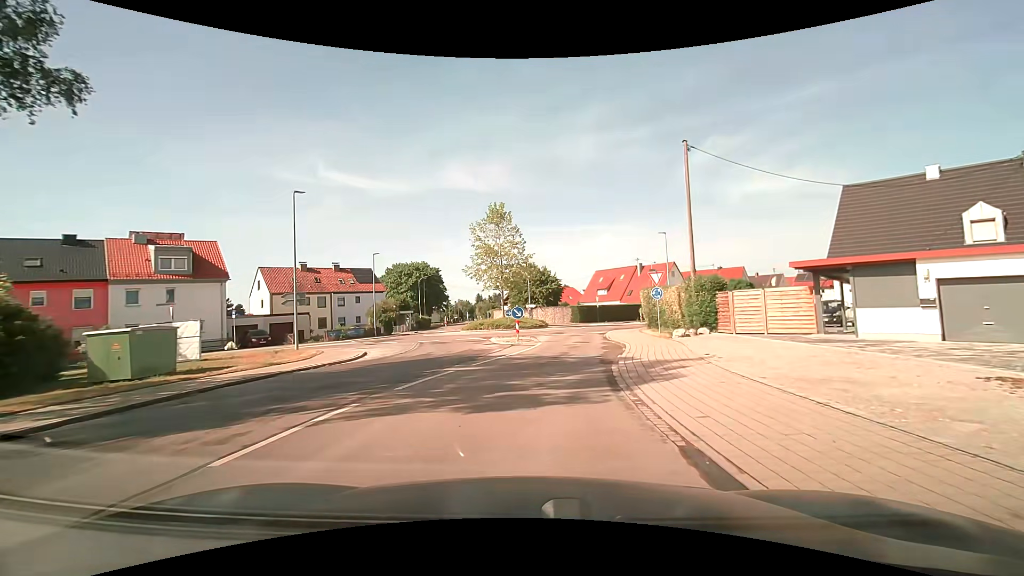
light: Day
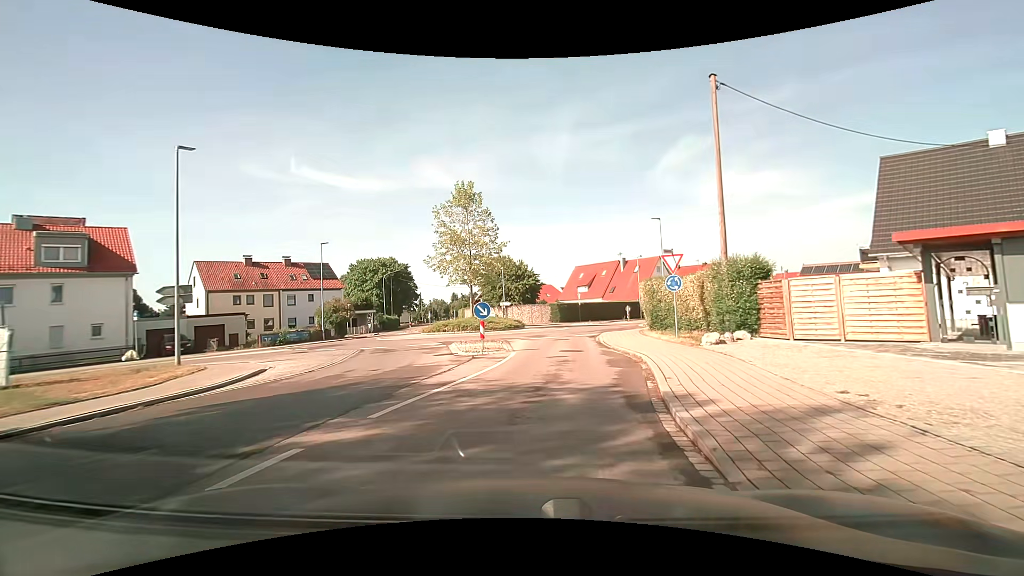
(+0.2, +6.8) m; +3°
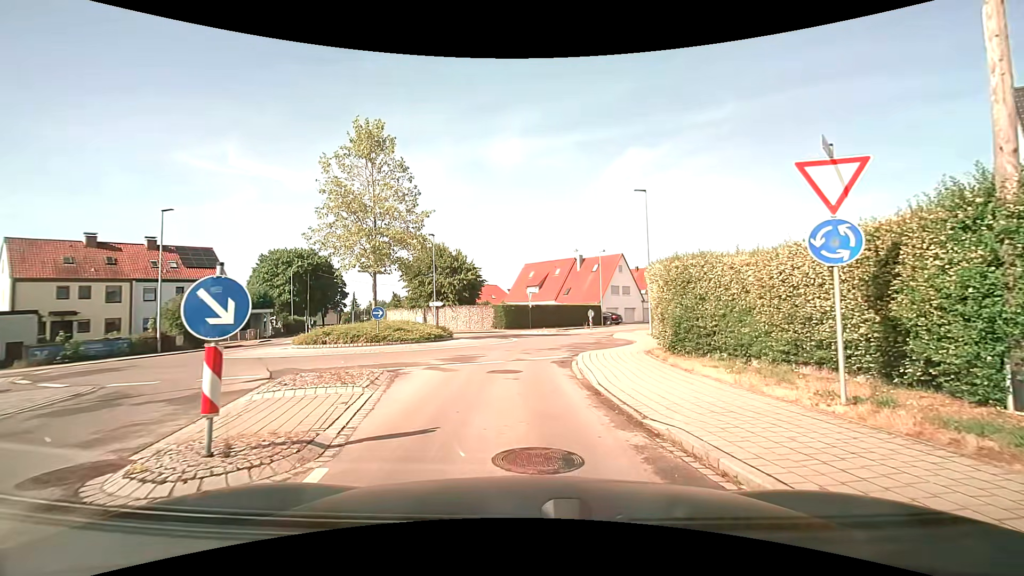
(+0.7, +12.2) m; +6°
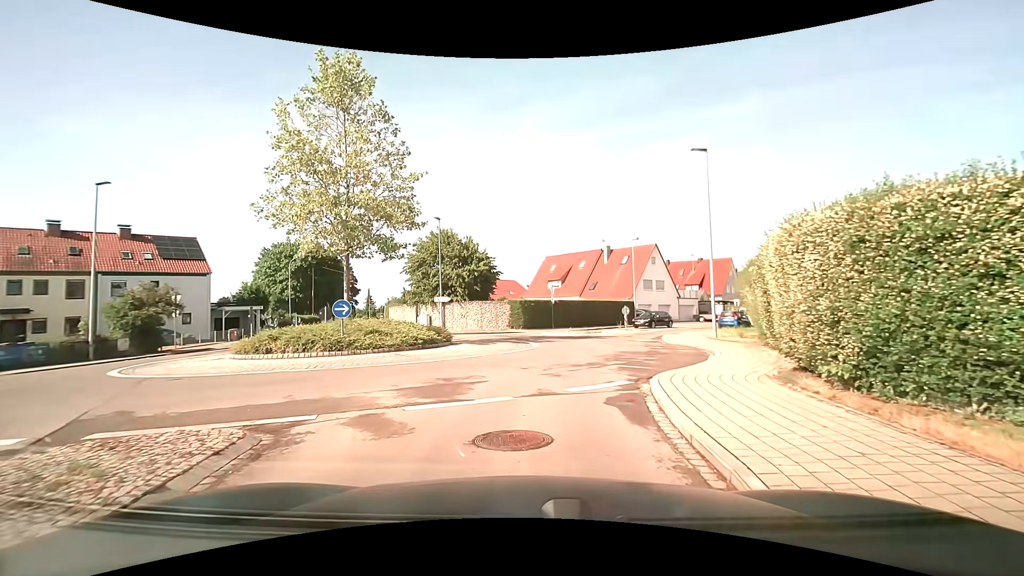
(-0.1, +6.9) m; -2°
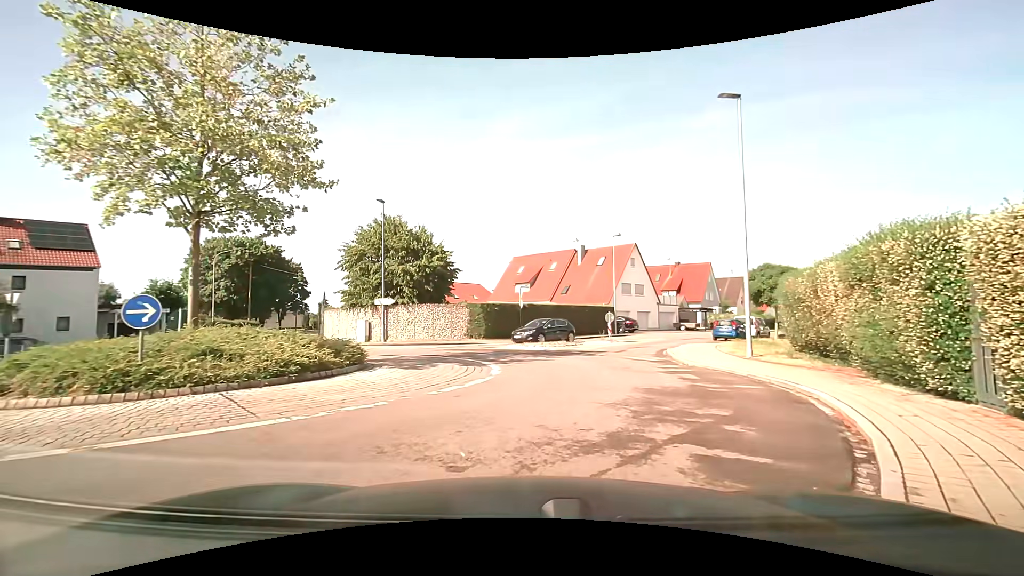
(+0.1, +7.0) m; +3°
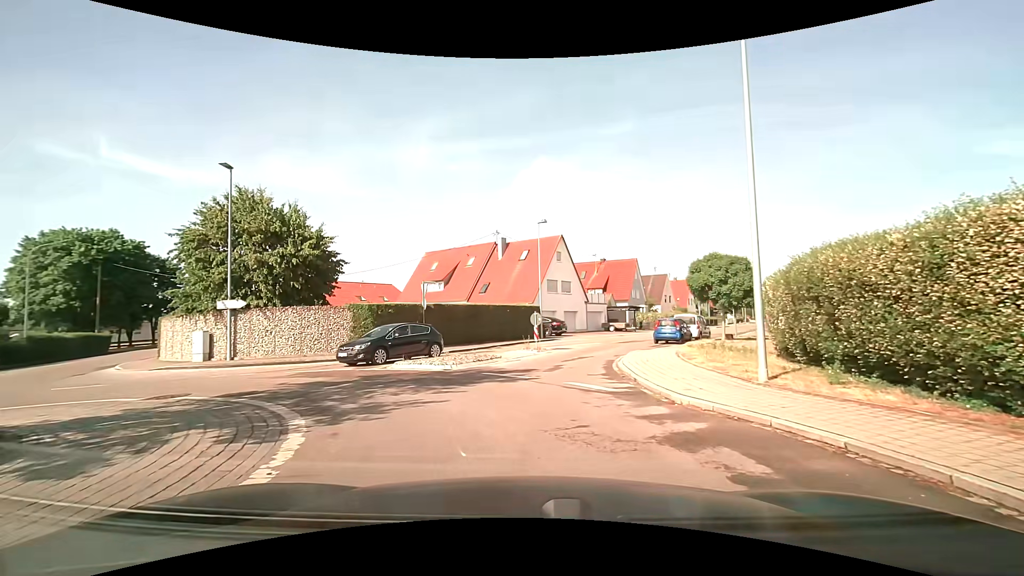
(+0.6, +7.0) m; +9°
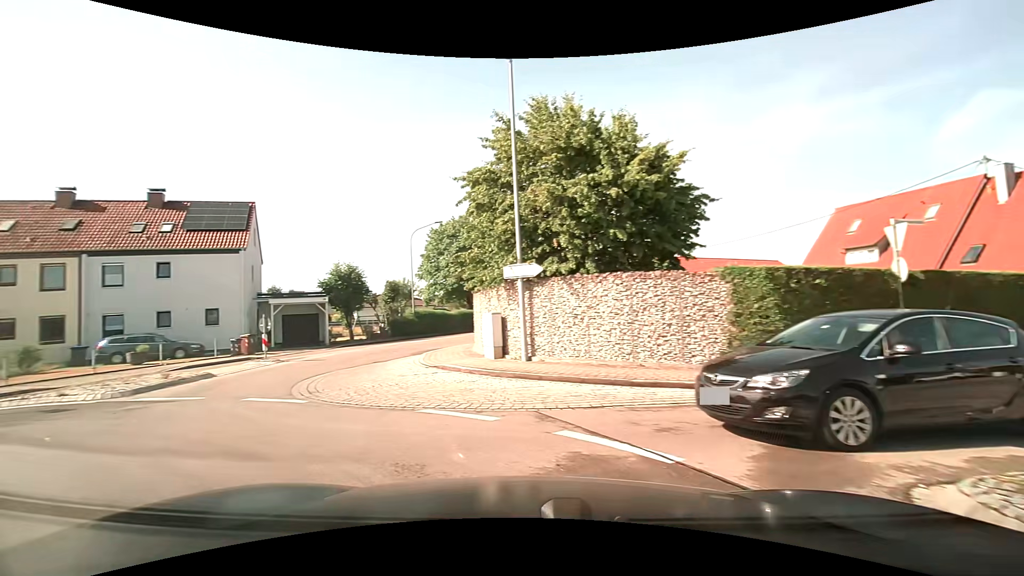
(-2.8, +12.1) m; -39°
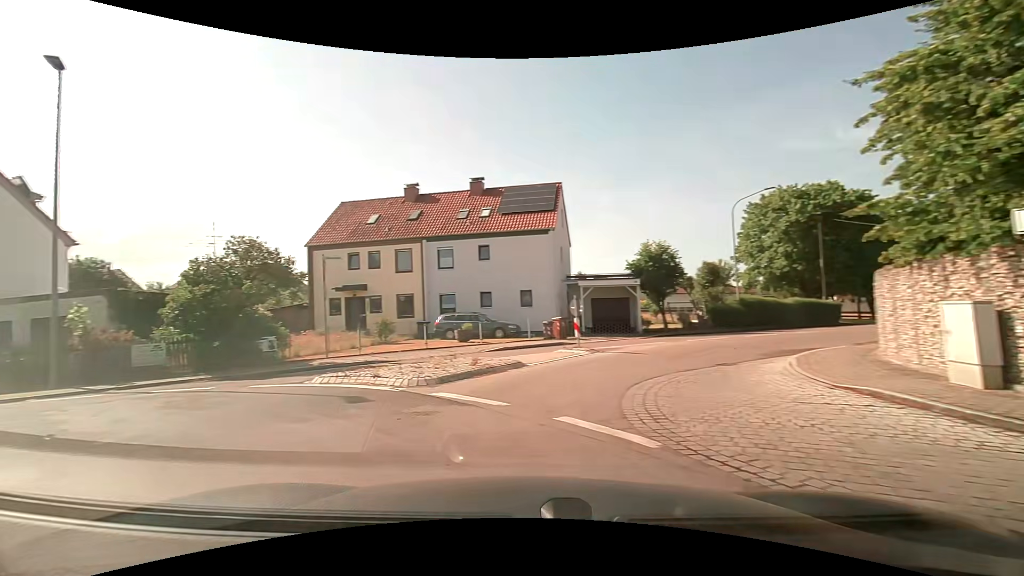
(-1.4, +4.6) m; -32°
(-5, +8) (-15, +9) (-25, +8) (-35, +8) (-45, +8) (-55, +8) (-65, +9) (-75, +10) (-85, +11) (-95, +12) m
